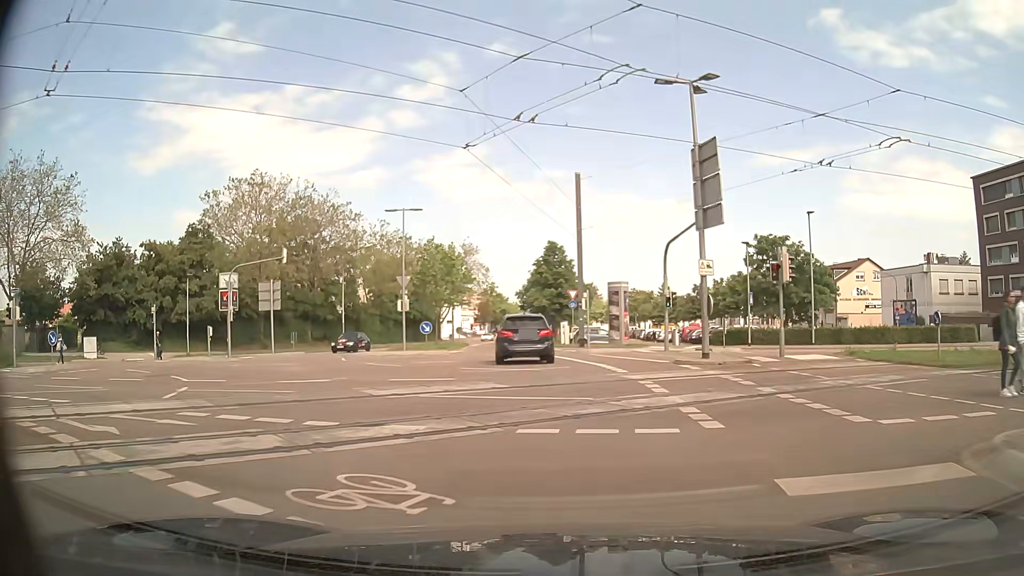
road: secondary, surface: asphalt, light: Day
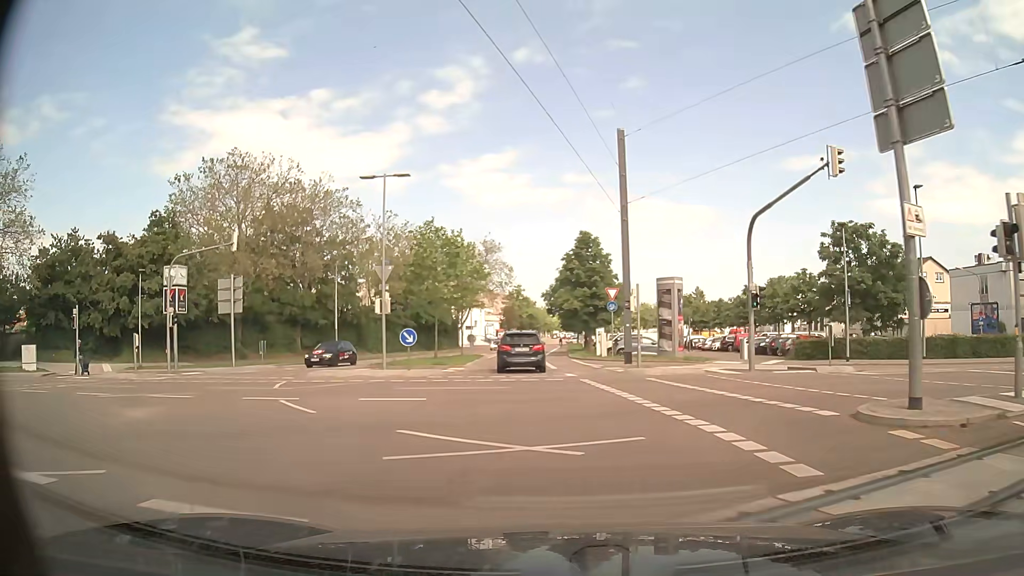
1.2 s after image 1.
(-0.2, +10.5) m; -3°
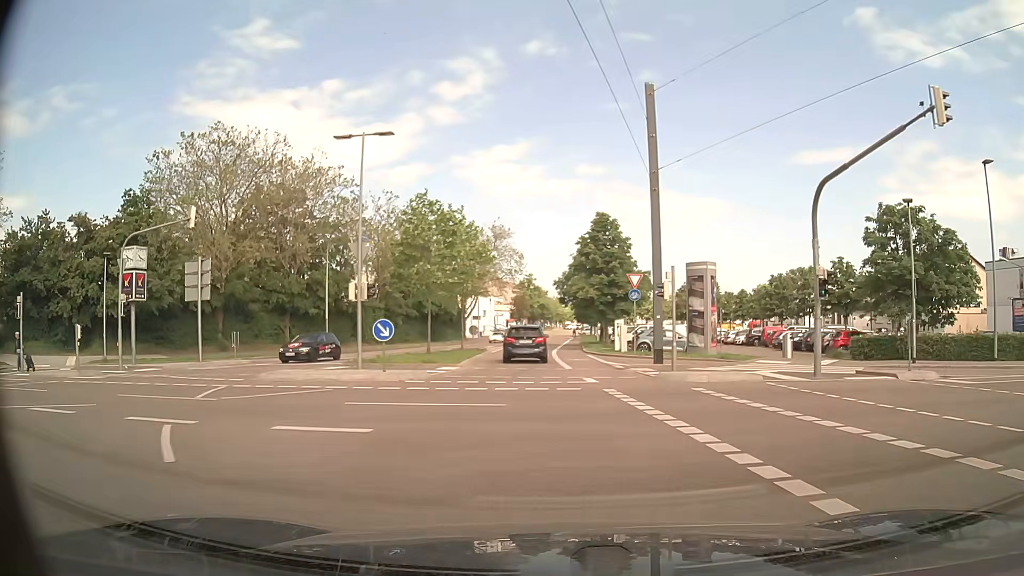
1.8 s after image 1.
(0.0, +5.2) m; -1°
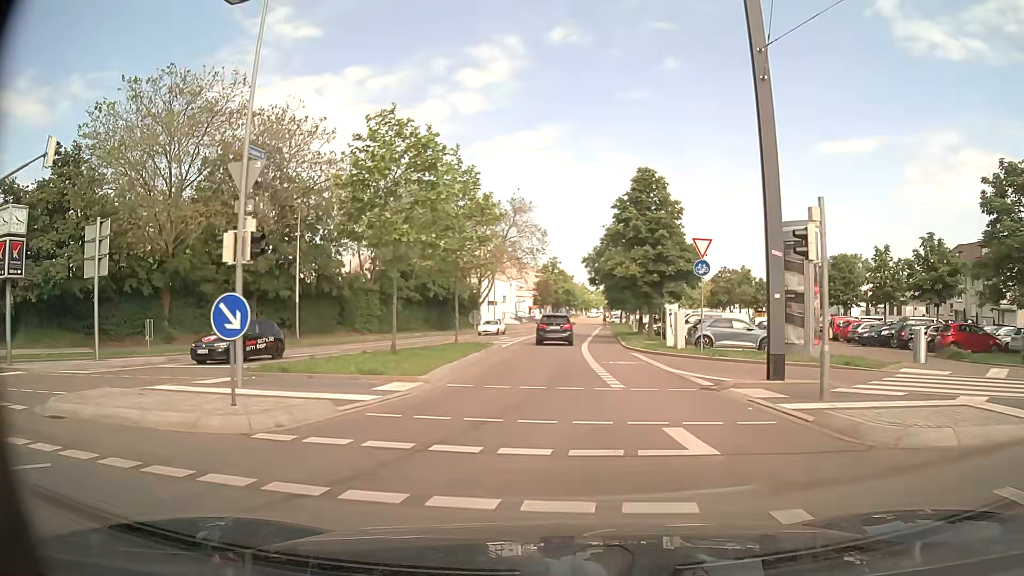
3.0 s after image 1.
(-0.2, +10.5) m; -2°
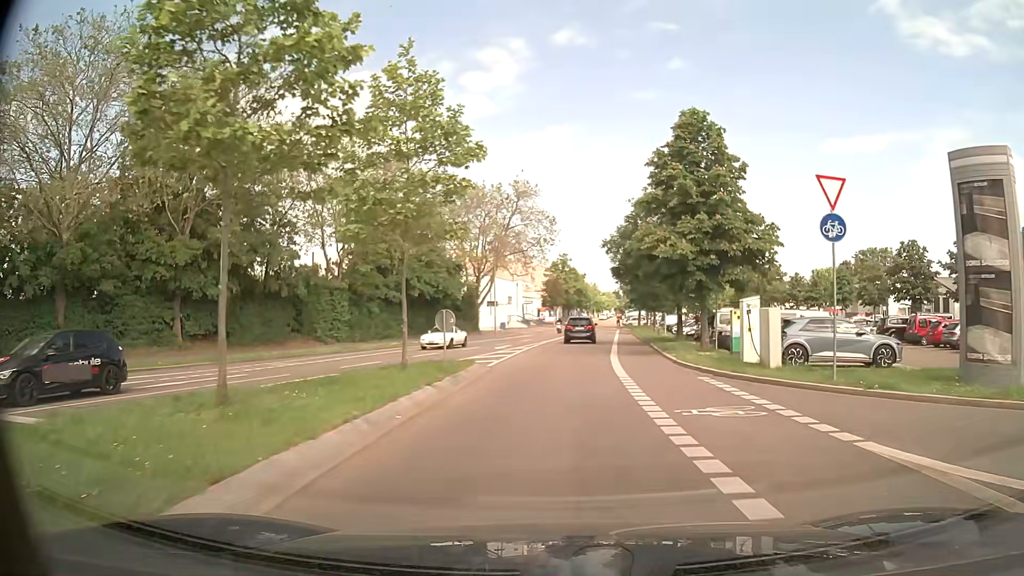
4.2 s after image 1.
(-0.2, +10.9) m; -1°
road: residential
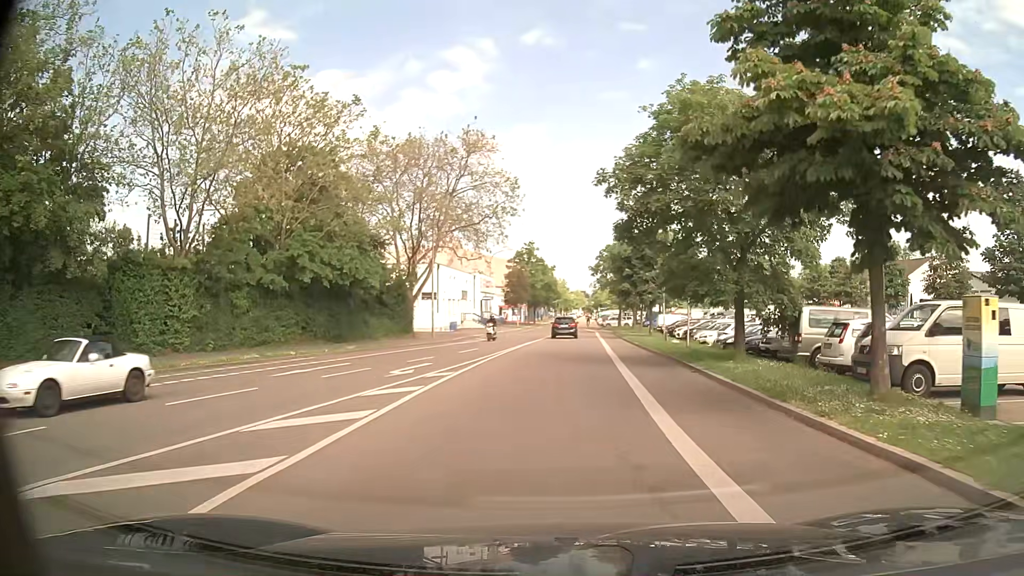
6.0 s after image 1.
(+0.3, +16.6) m; +3°
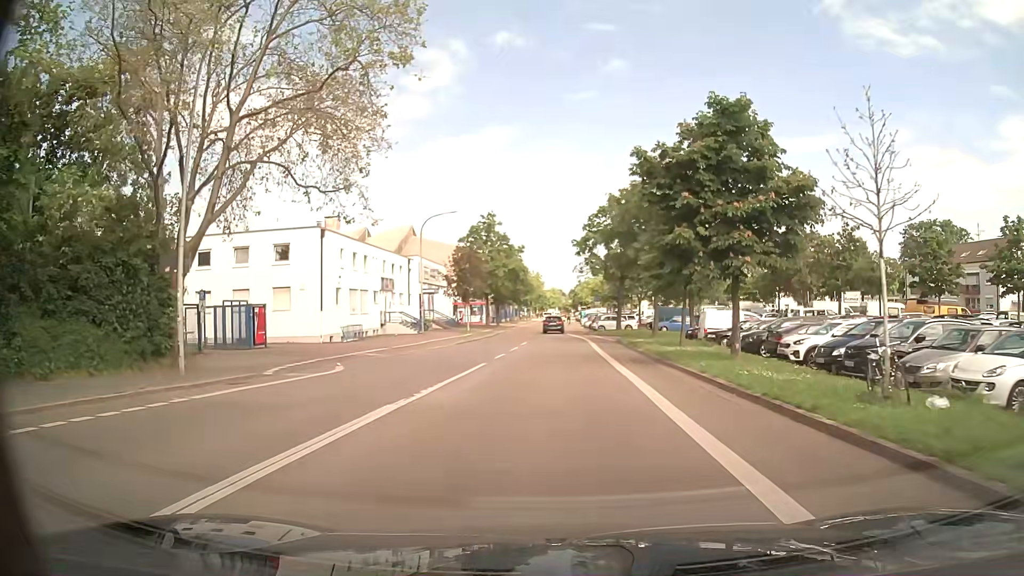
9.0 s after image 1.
(+0.8, +27.6) m; +2°
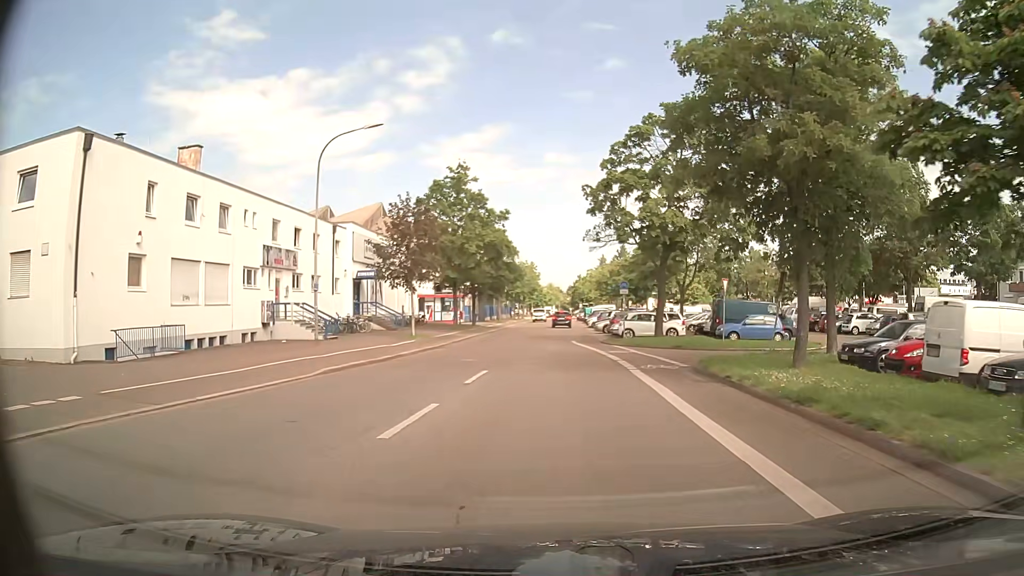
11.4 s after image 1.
(-0.1, +22.3) m; 0°
(0, +10) (0, +20) (0, +30) (0, +40) (+1, +50) (+1, +60) (+1, +70) (+1, +80) (+2, +90) (+2, +100) m
